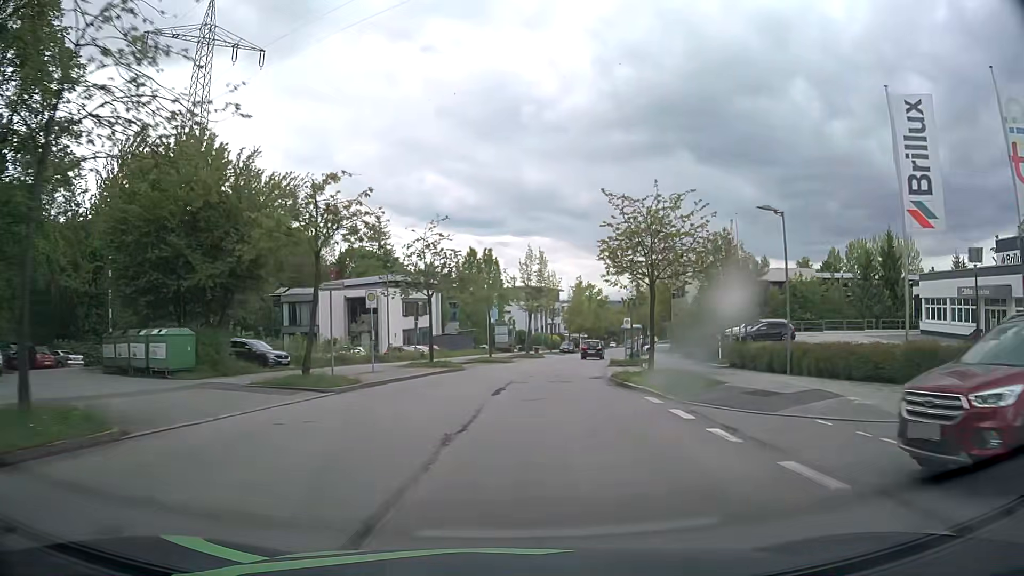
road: residential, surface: asphalt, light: Day
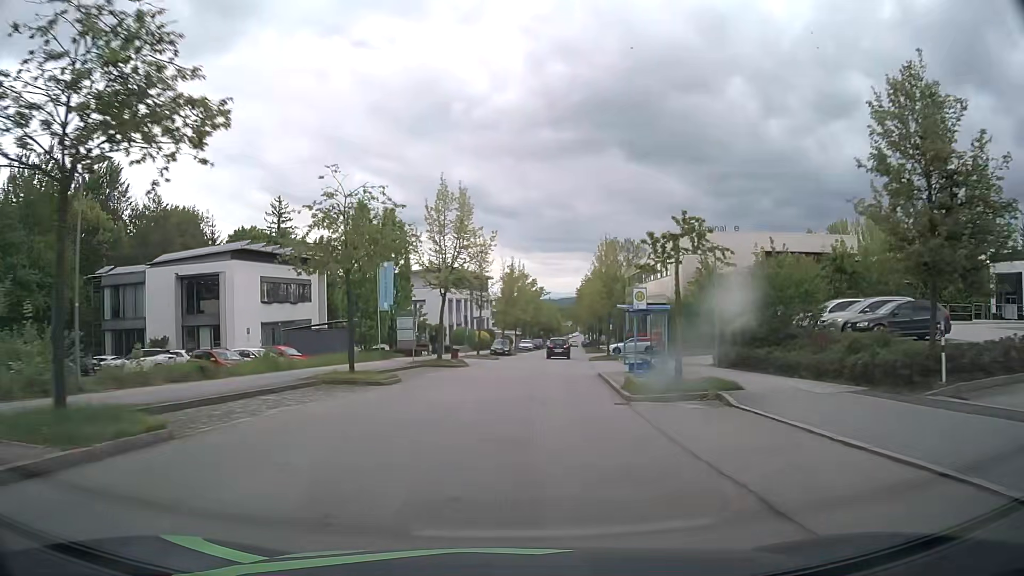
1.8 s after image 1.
(+1.4, +24.1) m; +6°
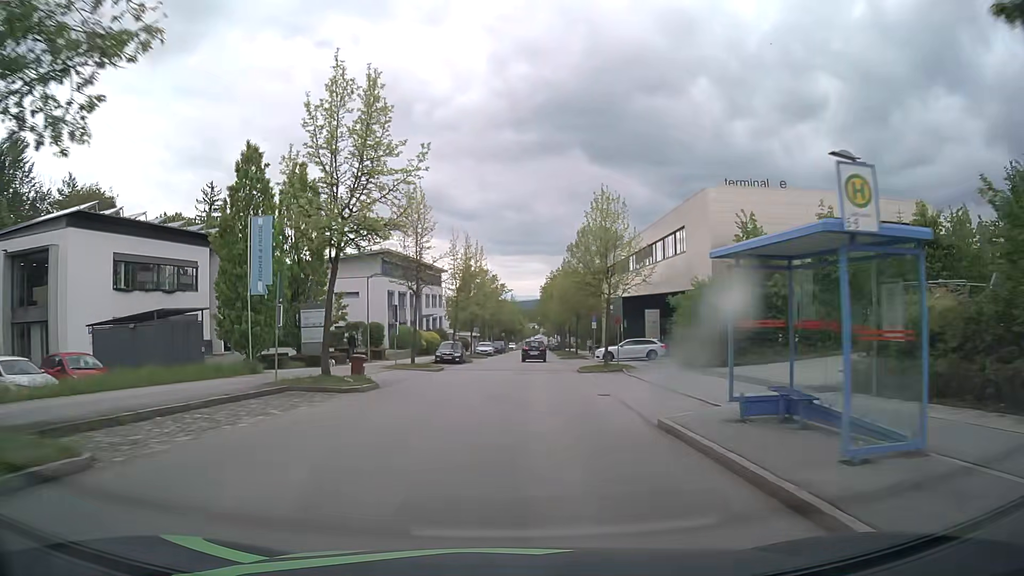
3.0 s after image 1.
(+0.5, +16.0) m; +3°
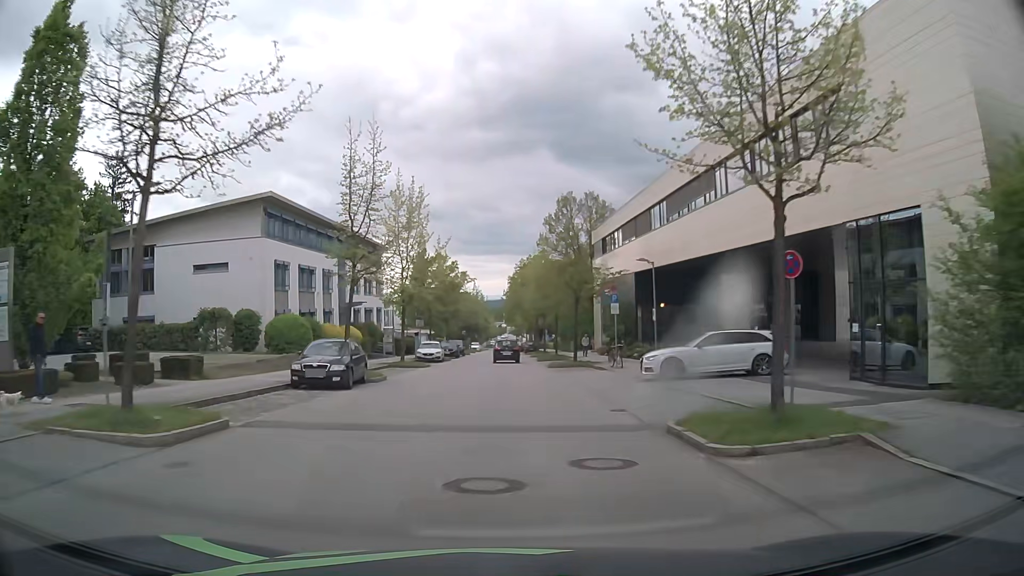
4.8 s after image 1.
(+0.7, +23.9) m; +3°
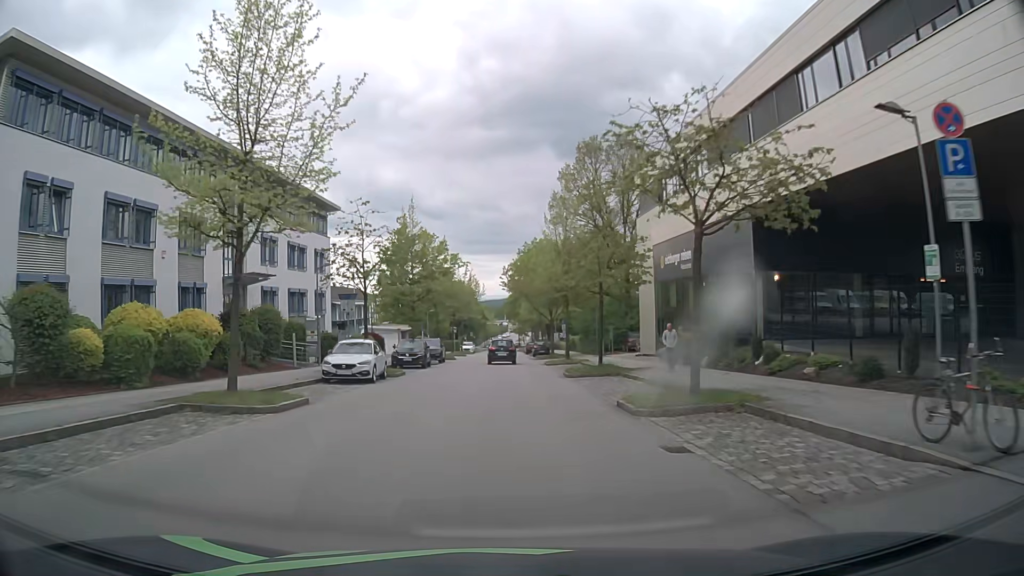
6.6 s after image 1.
(0.0, +23.8) m; 0°
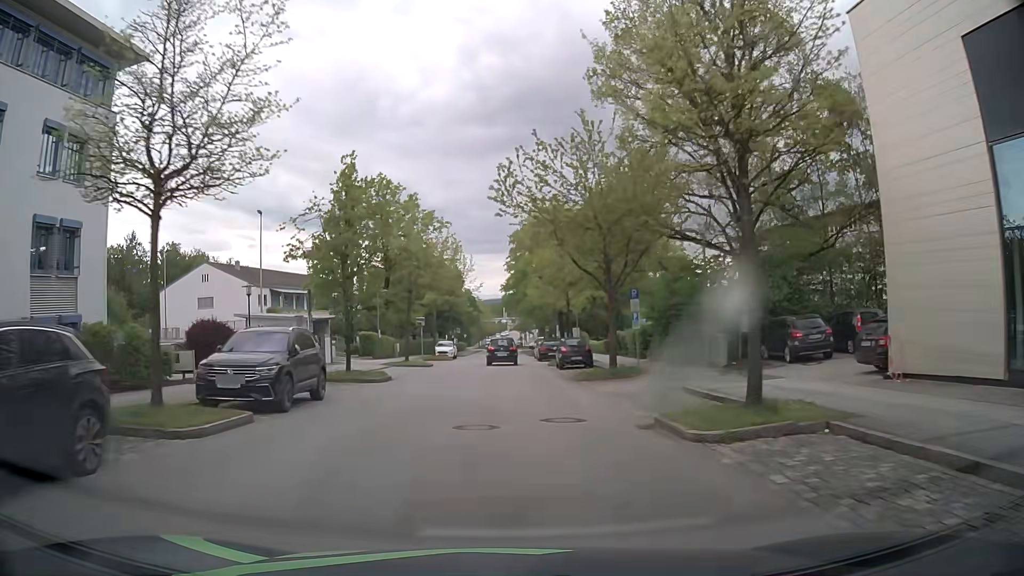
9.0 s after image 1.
(0.0, +31.7) m; 0°
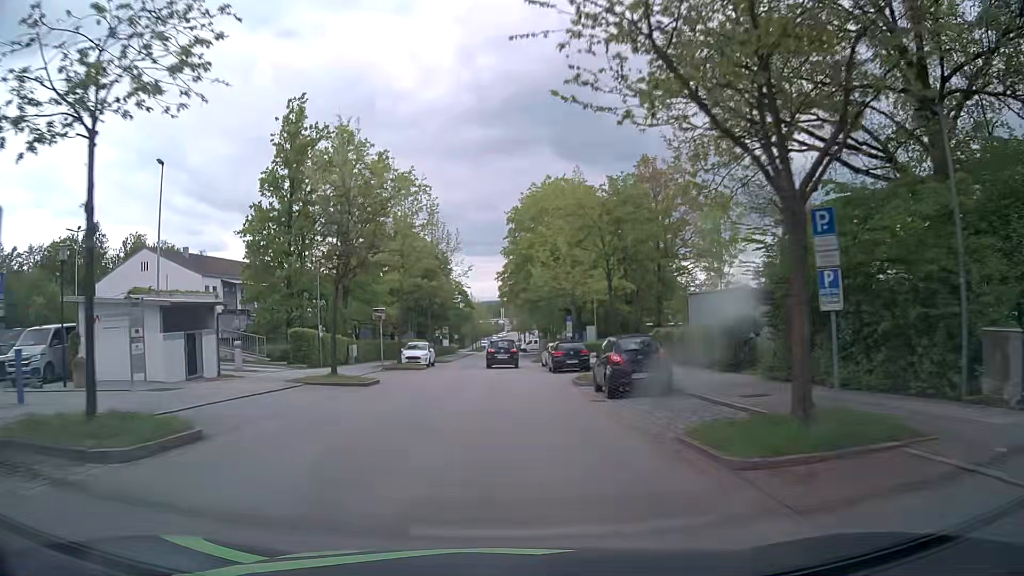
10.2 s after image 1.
(0.0, +15.9) m; 0°
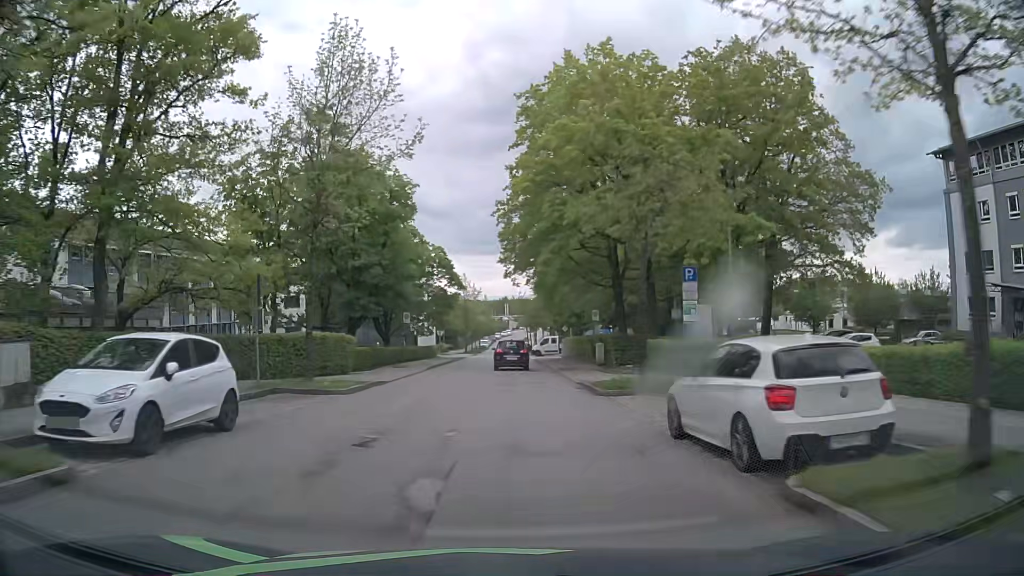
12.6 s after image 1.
(-0.2, +31.8) m; 0°
(0, +10) (0, +20) (0, +30) (0, +40) (0, +50) (0, +60) (+4, +69) (+13, +73) (+23, +73) (+33, +73) m
